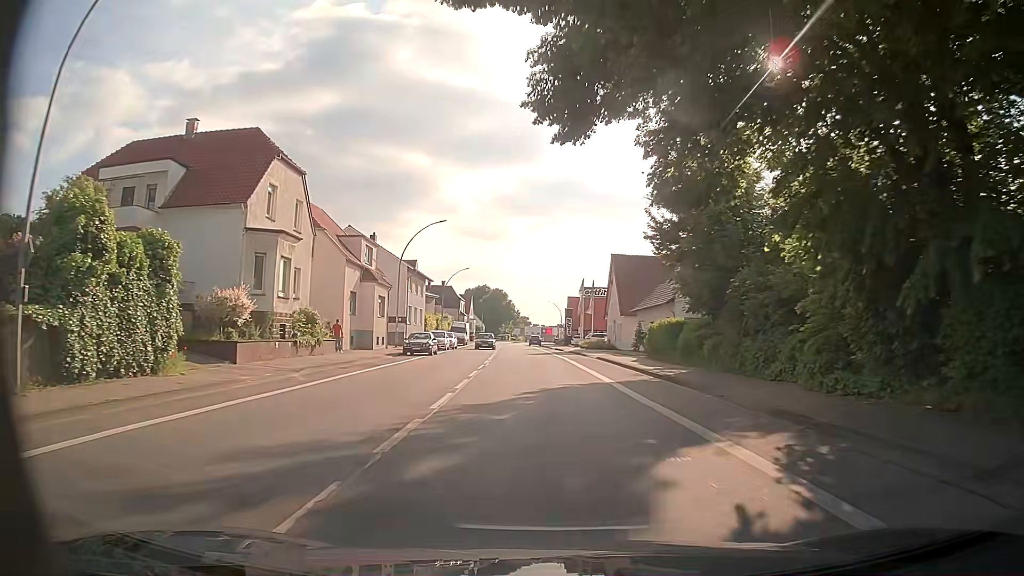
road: primary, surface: asphalt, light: Day
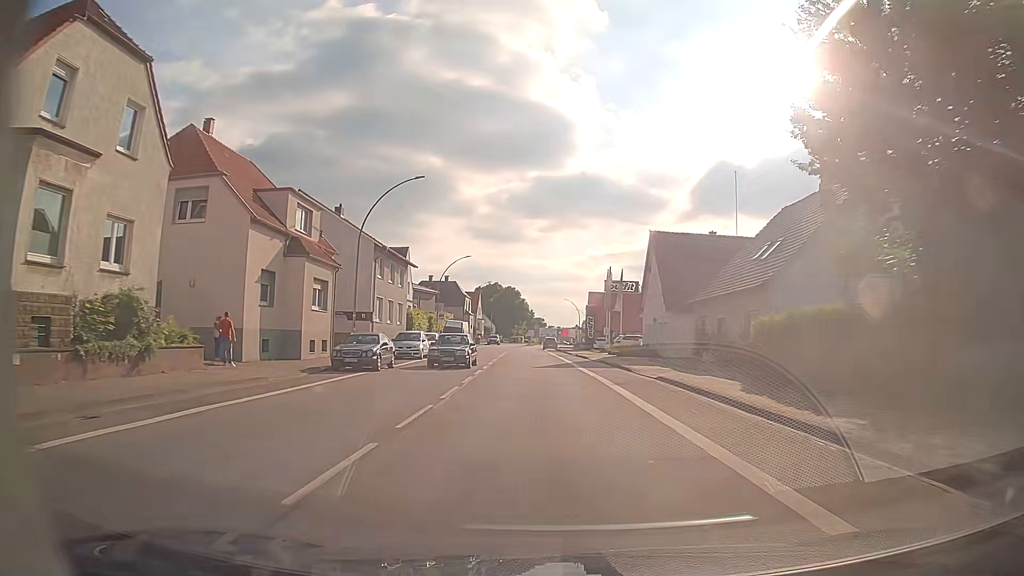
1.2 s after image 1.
(-0.3, +15.8) m; -1°
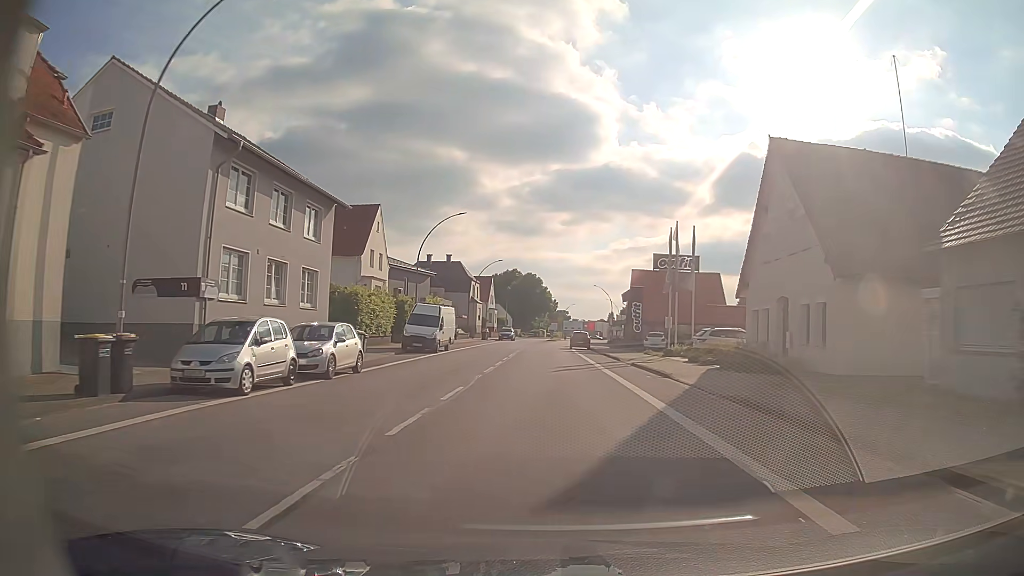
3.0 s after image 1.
(-0.4, +23.7) m; -2°
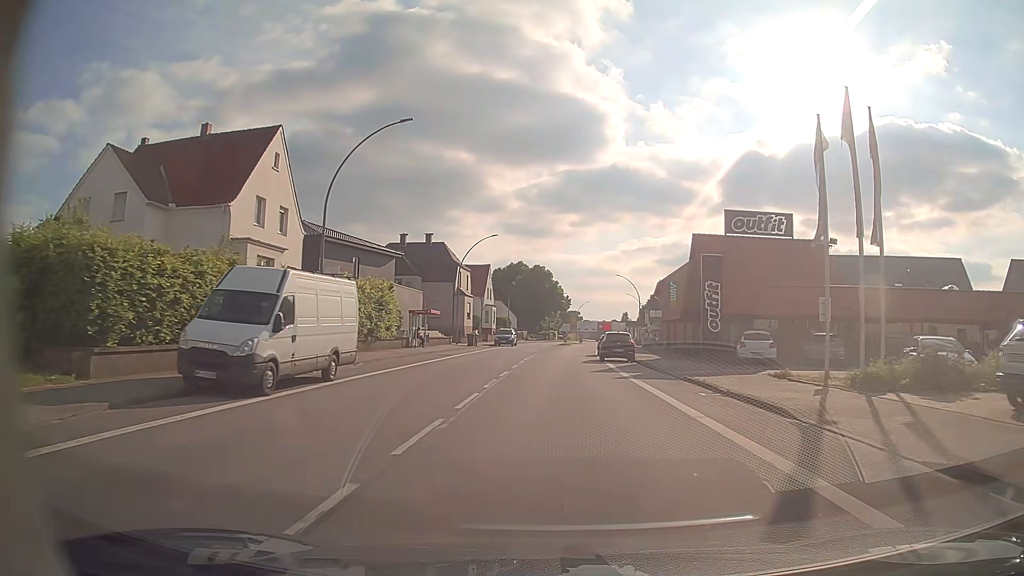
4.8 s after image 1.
(-0.2, +23.8) m; -1°
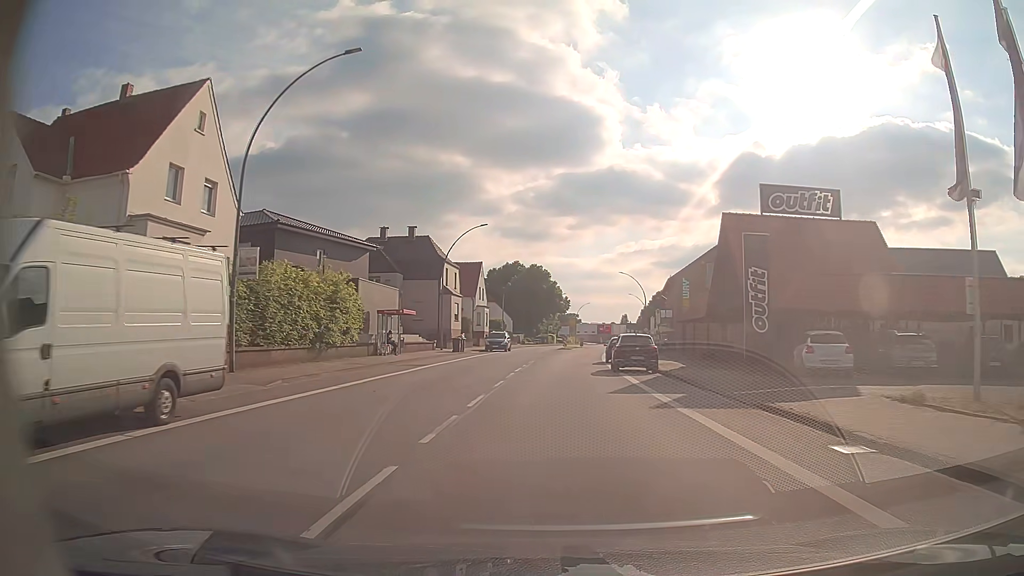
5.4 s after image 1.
(0.0, +8.0) m; 0°
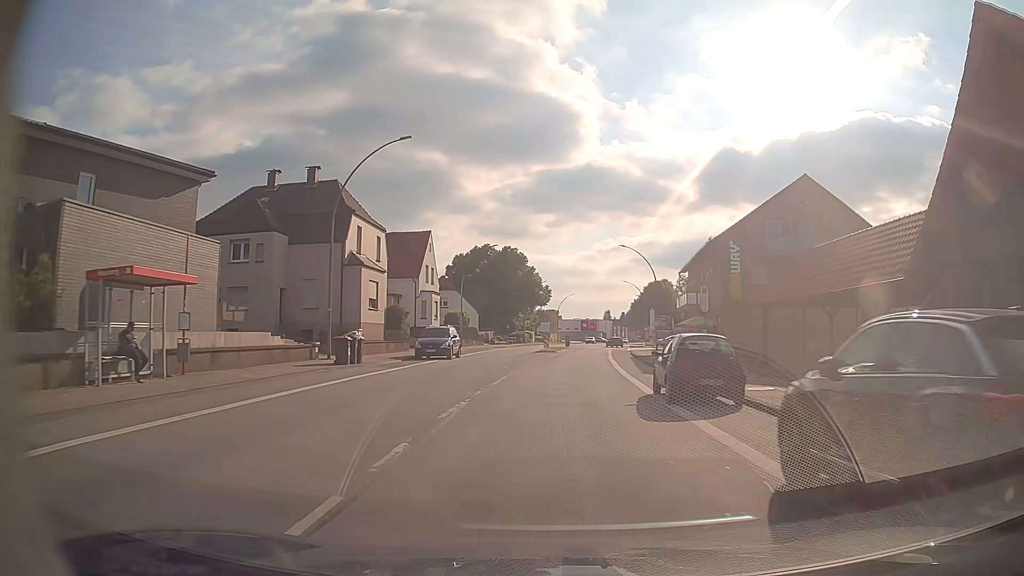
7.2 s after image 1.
(+0.3, +23.9) m; +1°
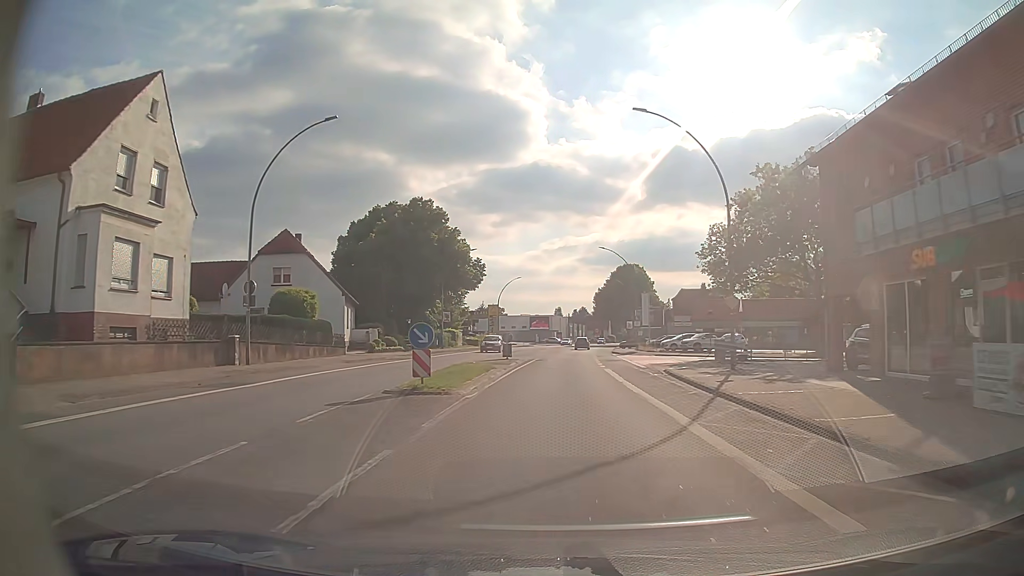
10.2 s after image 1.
(+1.6, +39.8) m; +5°
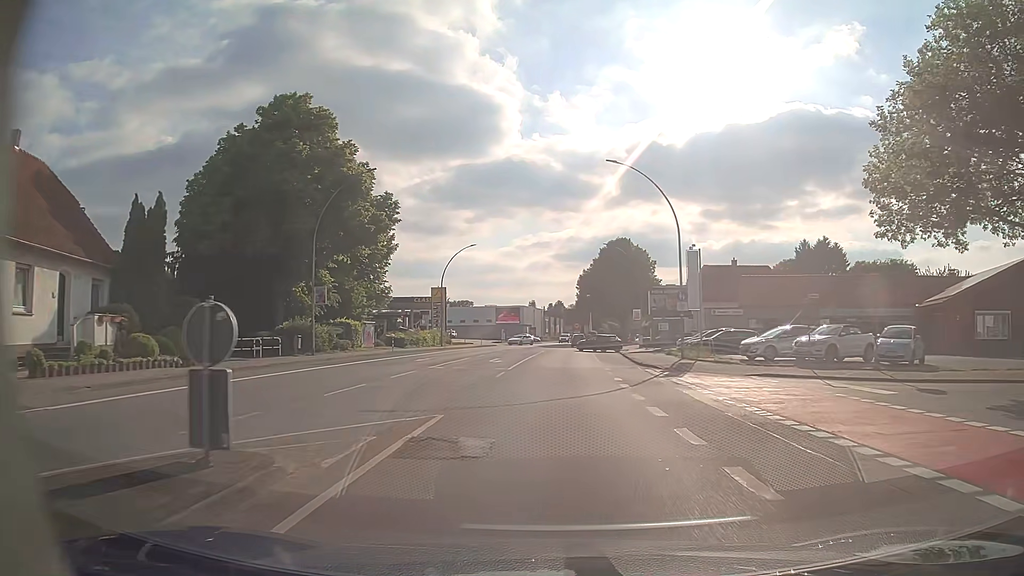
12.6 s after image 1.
(+0.7, +31.9) m; +2°
(0, +10) (0, +20) (0, +30) (+1, +40) (+1, +50) (+2, +60) (+3, +70) (+4, +80) (+5, +90) (+6, +100) m
